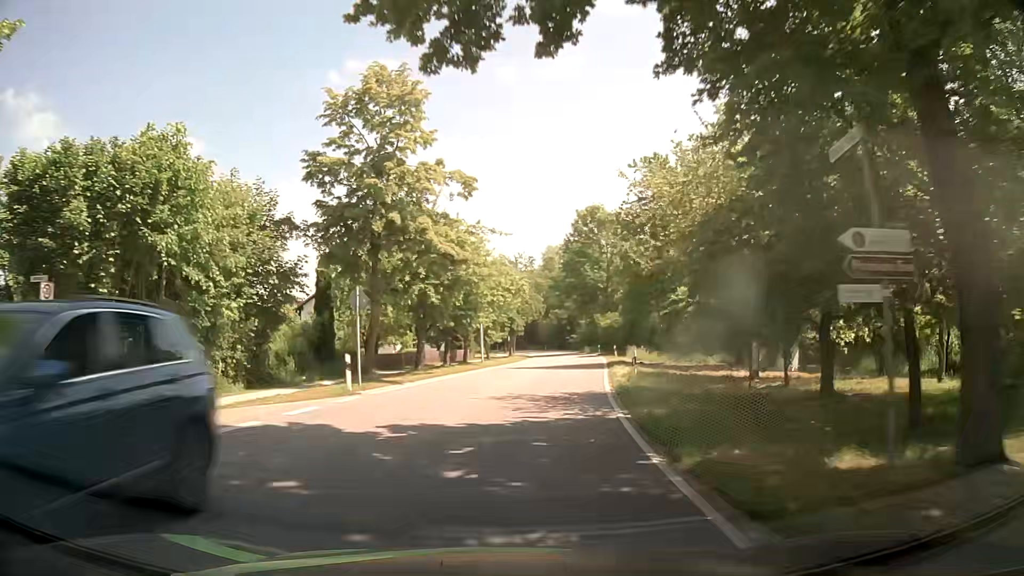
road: secondary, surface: asphalt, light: Day
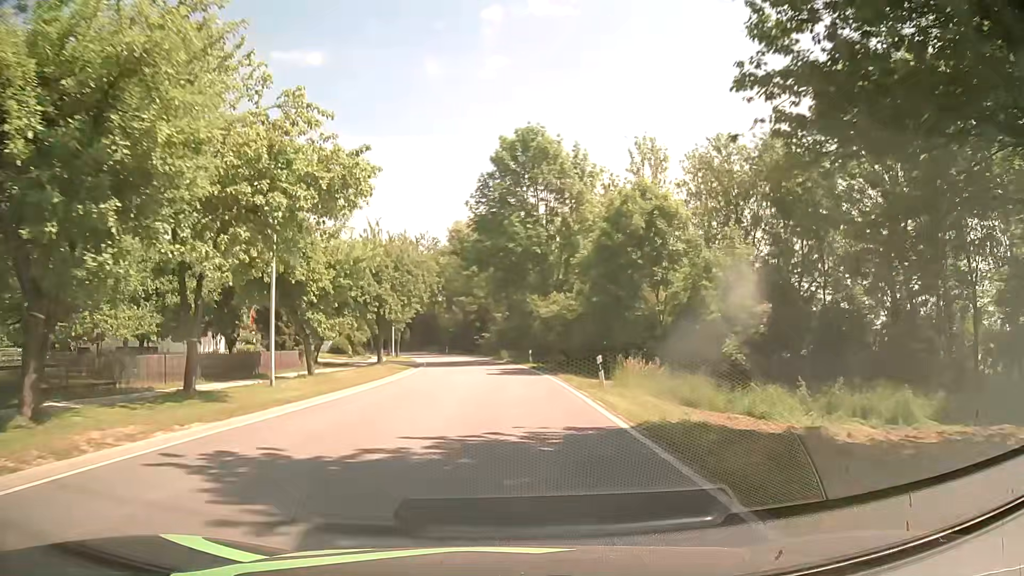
(+2.3, +30.6) m; +8°
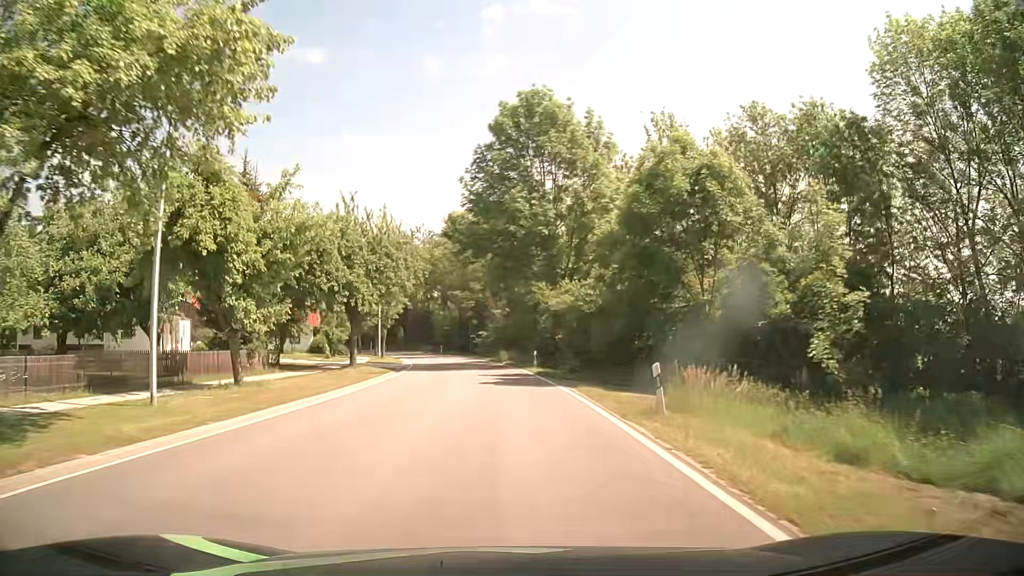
(0.0, +7.7) m; 0°
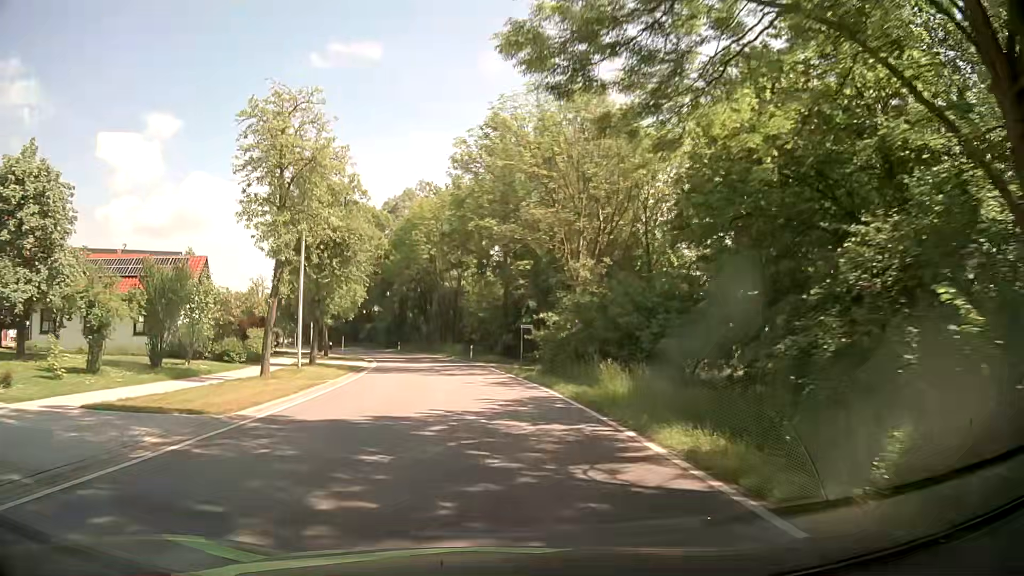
(-1.1, +38.3) m; -5°
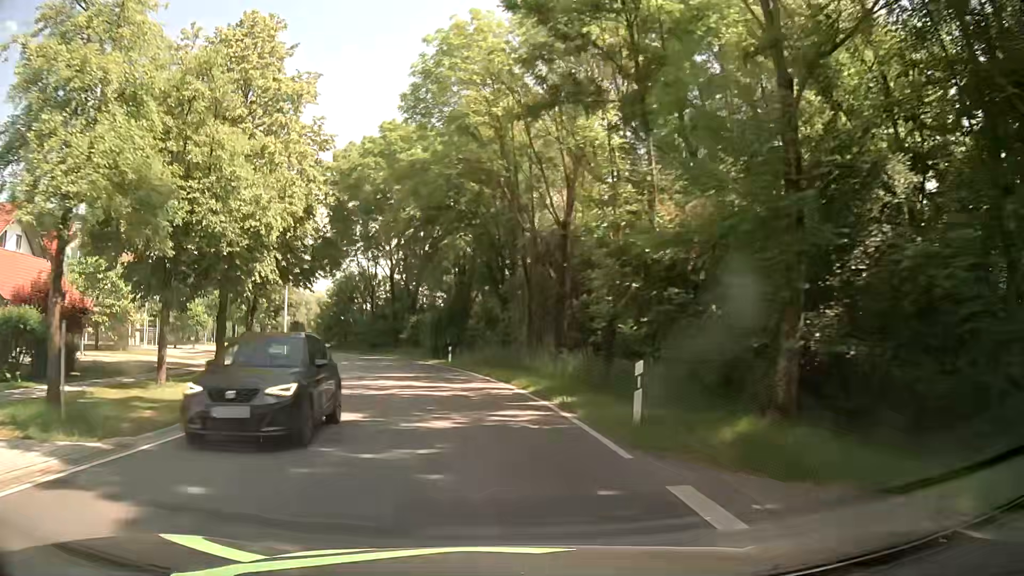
(-2.5, +37.9) m; -8°
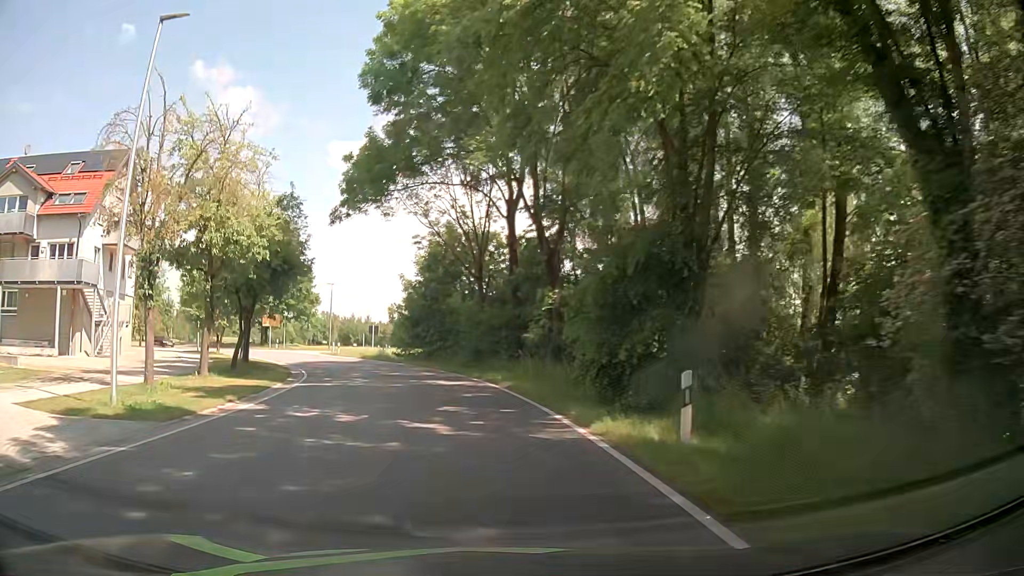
(-3.4, +30.1) m; -15°
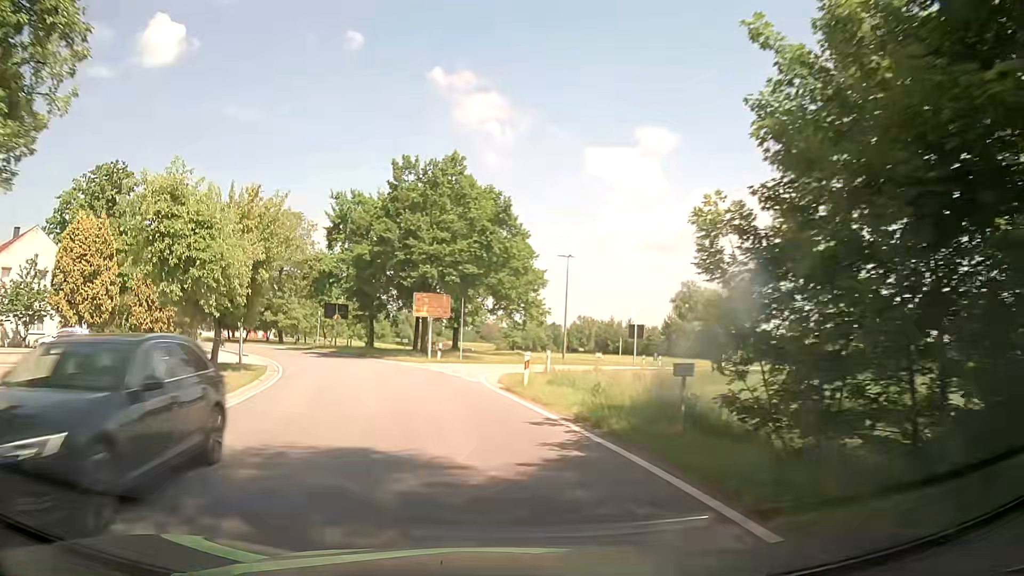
(-5.8, +37.4) m; -19°
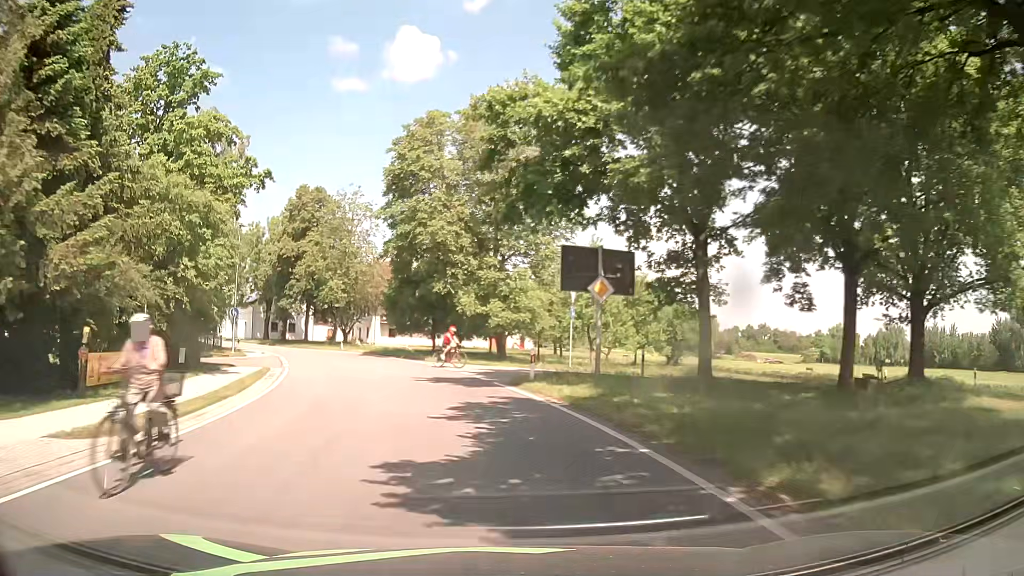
(-8.5, +36.8) m; -25°
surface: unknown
(-1, +10) (-2, +20) (-5, +30) (-8, +39) (-13, +48) (-18, +56) (-24, +64) (-30, +72) (-37, +80) (-43, +88) m
